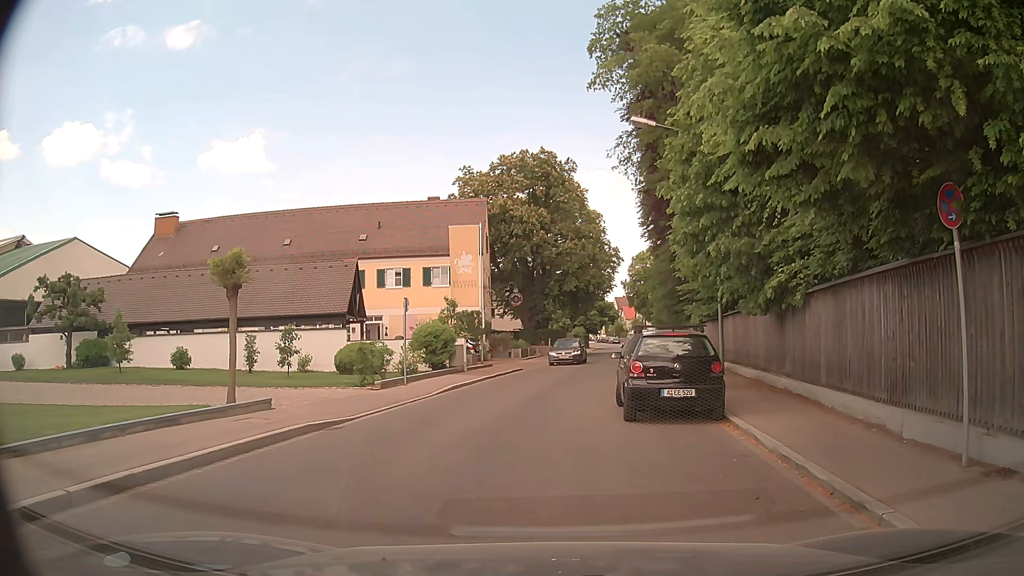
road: unclassified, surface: asphalt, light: Day
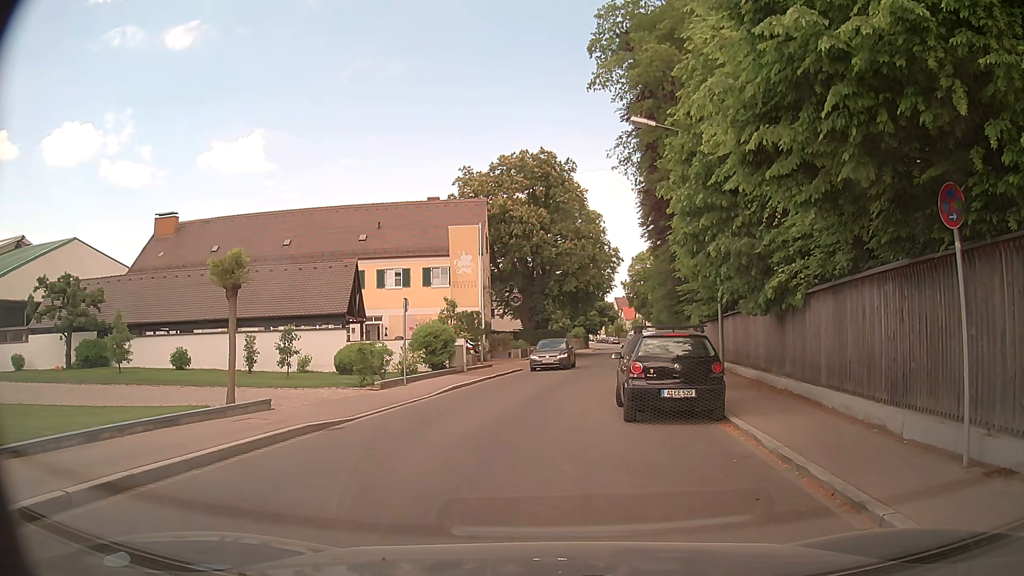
(0.0, +0.1) m; 0°
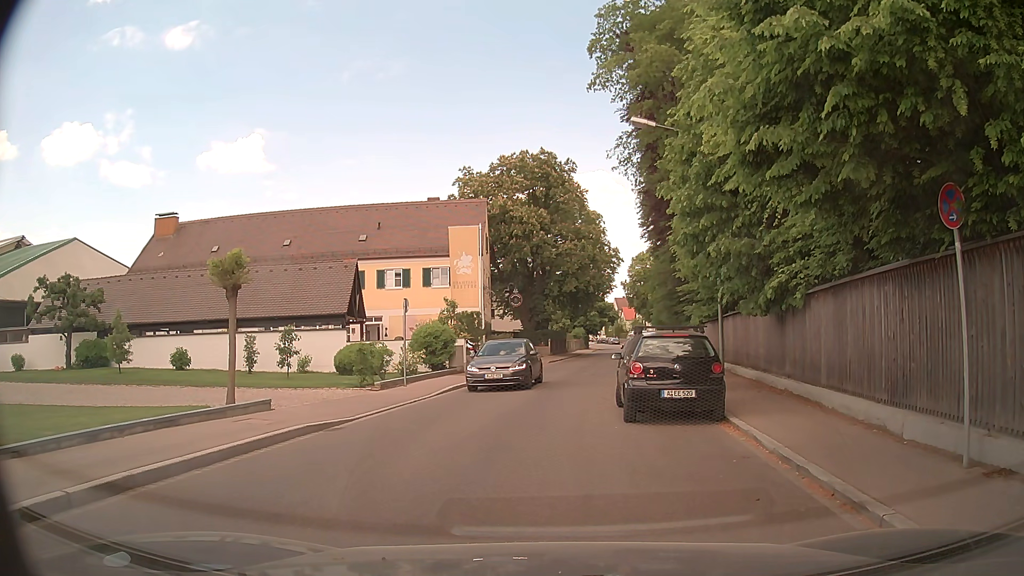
(0.0, 0.0) m; 0°
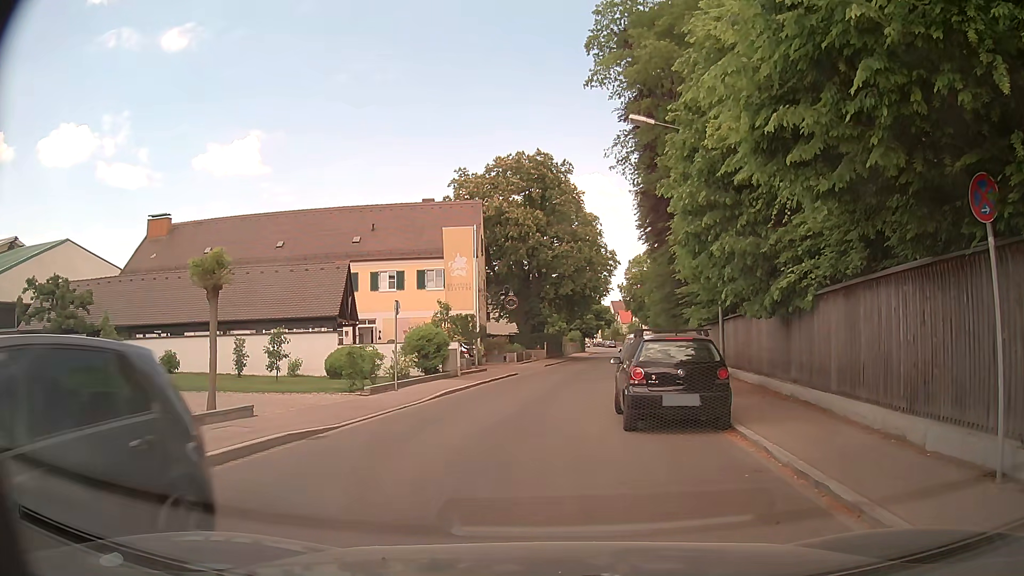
(0.0, +0.6) m; 0°
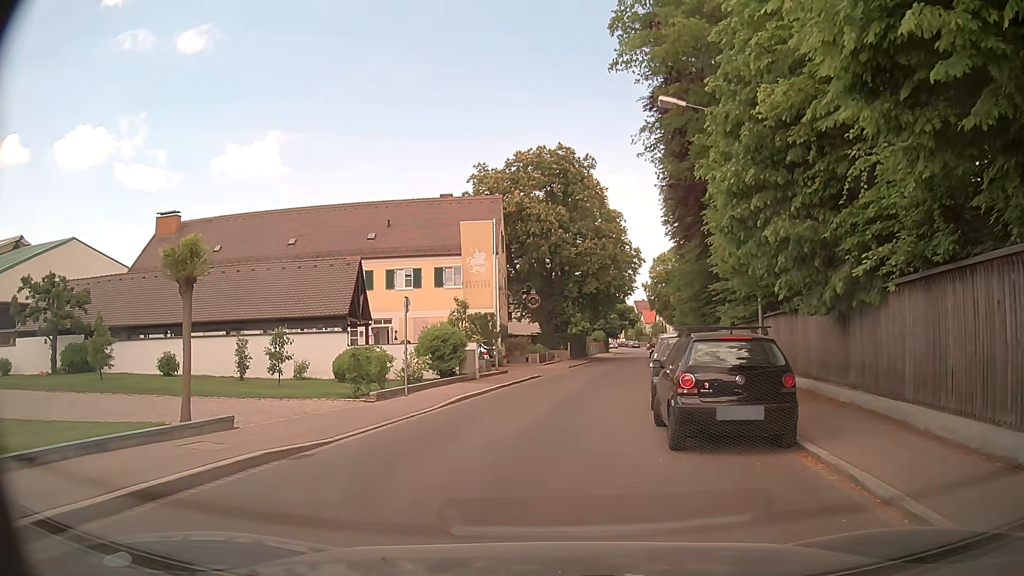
(0.0, +1.9) m; -2°
